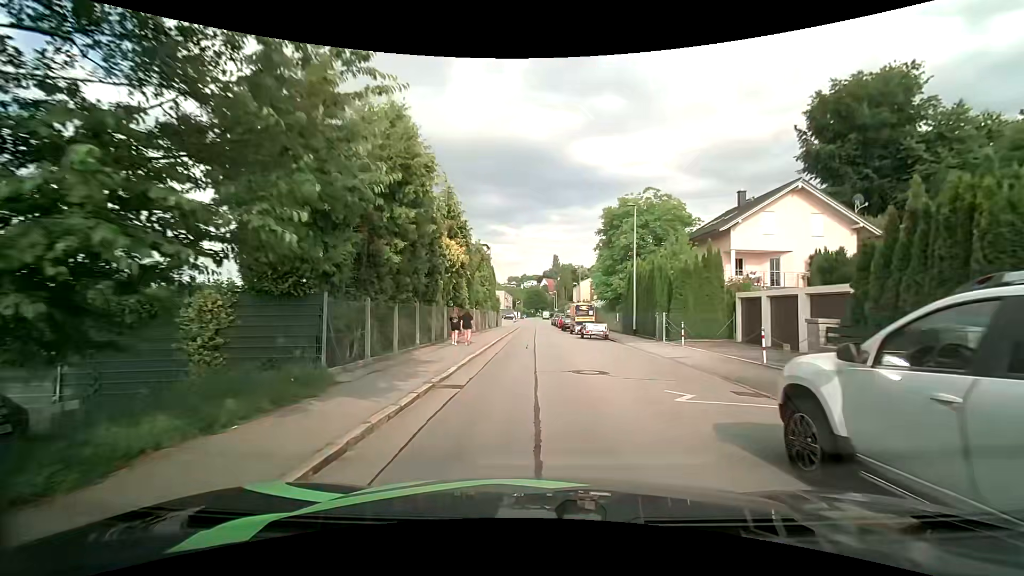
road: residential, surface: asphalt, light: Day
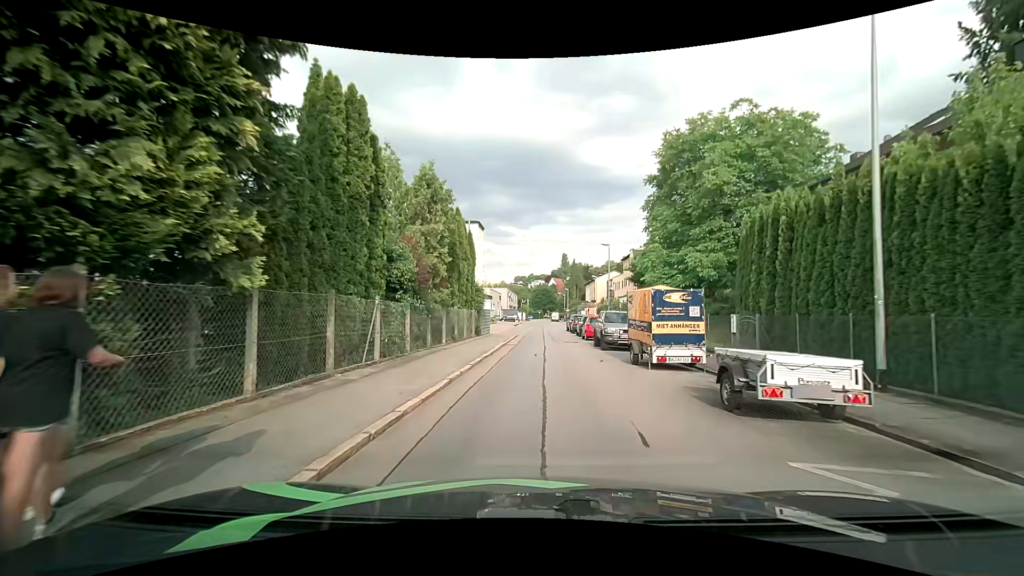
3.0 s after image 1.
(-0.4, +21.4) m; -1°
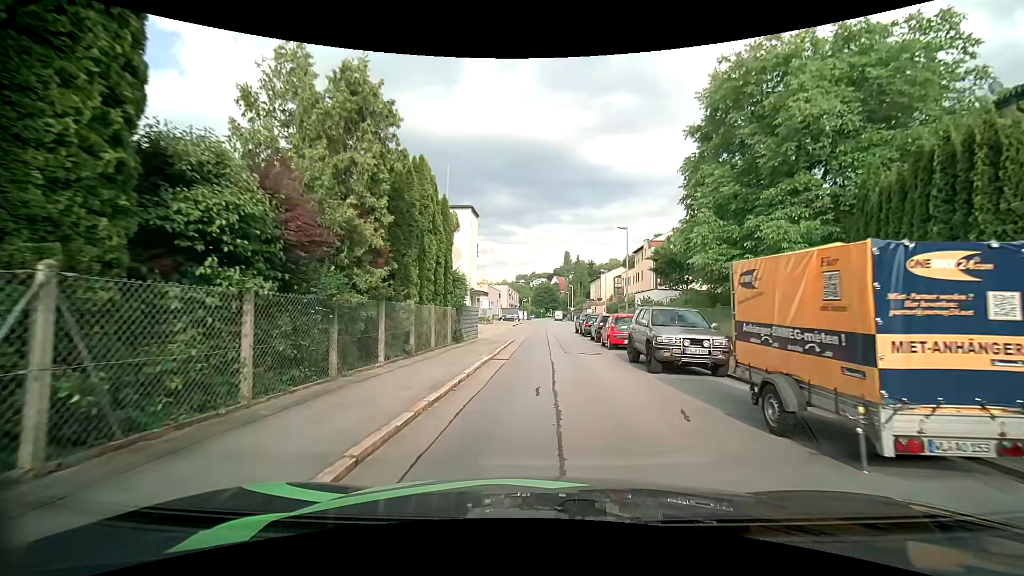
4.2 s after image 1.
(-0.1, +8.3) m; 0°
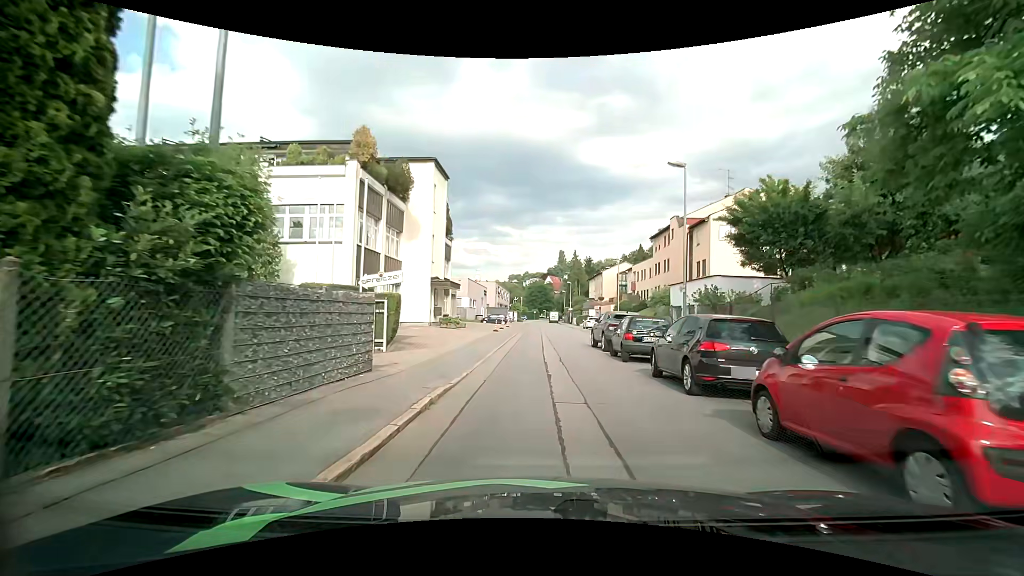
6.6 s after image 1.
(0.0, +16.7) m; 0°
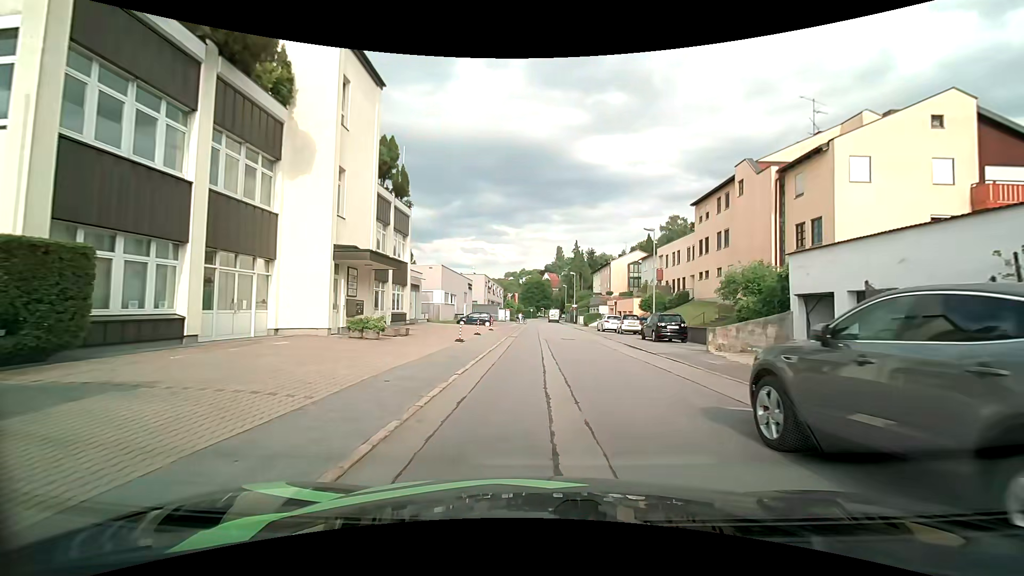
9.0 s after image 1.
(+0.2, +17.5) m; +1°
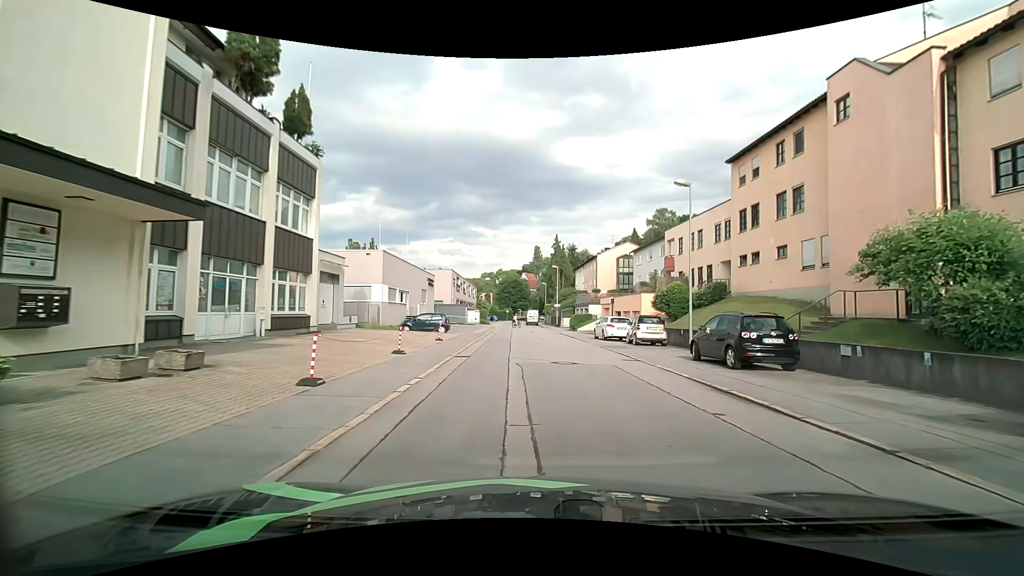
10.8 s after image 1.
(+0.2, +13.3) m; +3°
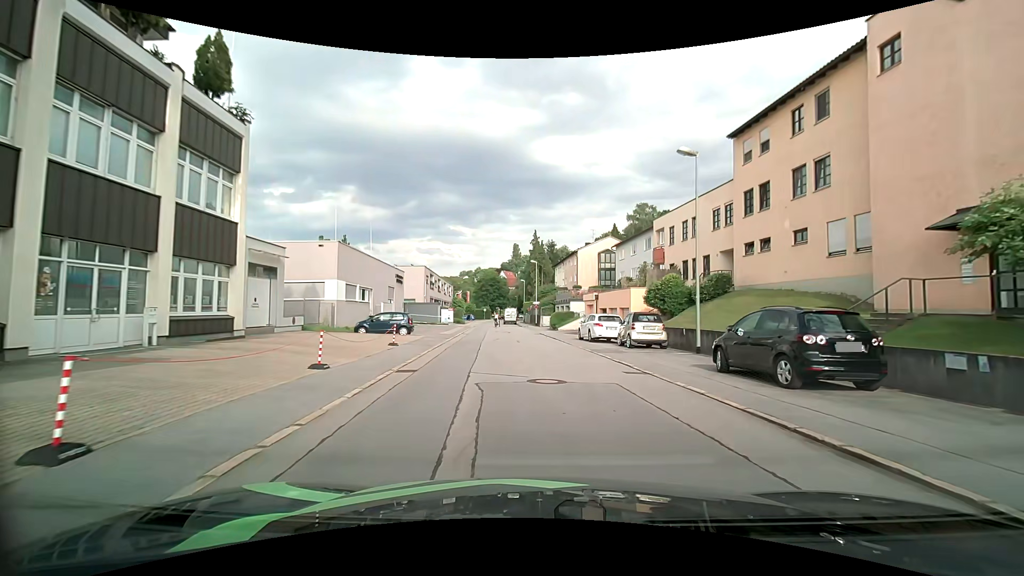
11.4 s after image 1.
(+0.1, +4.4) m; +3°
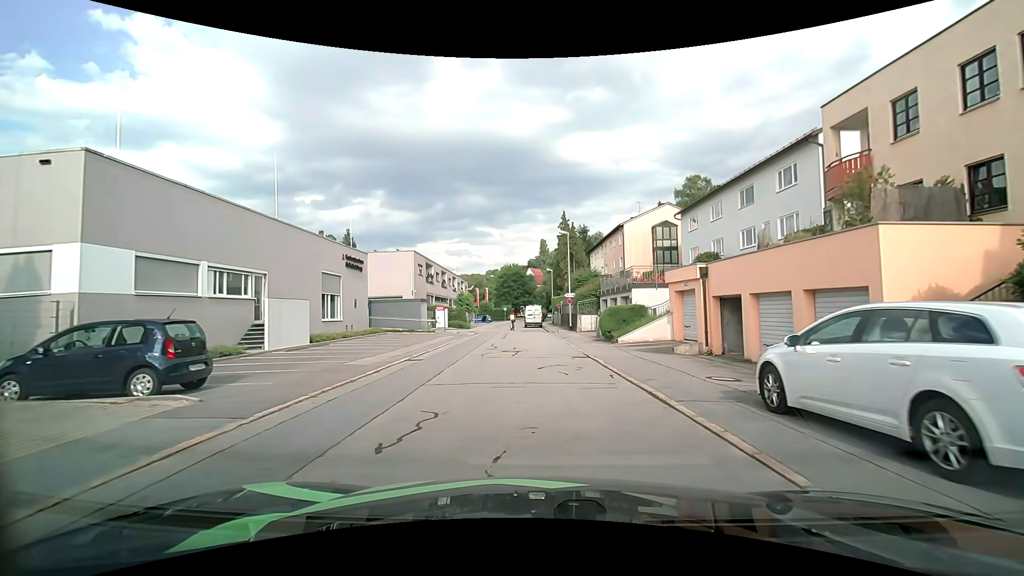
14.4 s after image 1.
(-0.4, +21.3) m; -3°
(0, +10) (-1, +20) (-1, +30) (-3, +40) (-4, +50) (-4, +60) (-4, +70) (-4, +80) (-4, +90) (-3, +100) m
